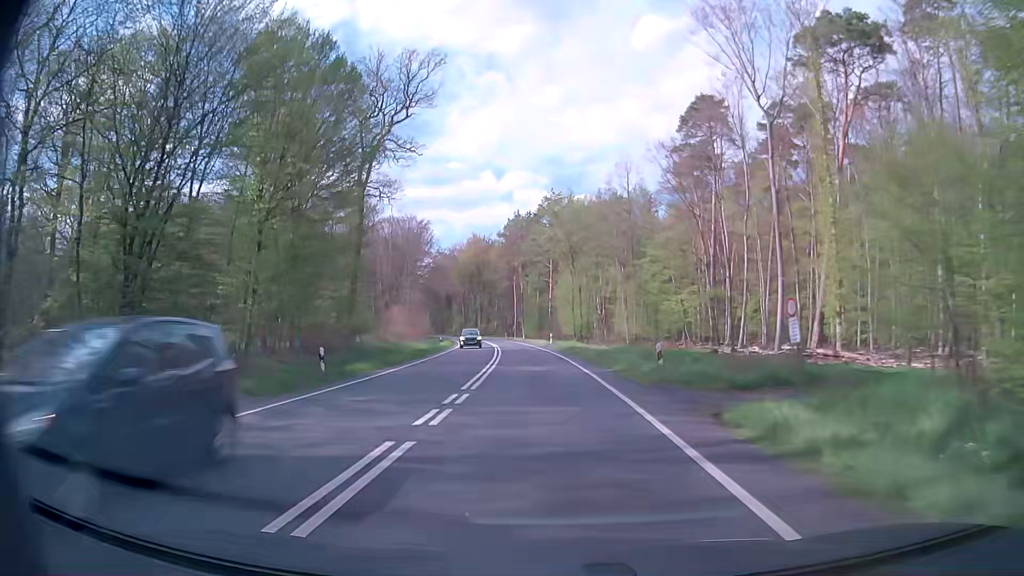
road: primary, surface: asphalt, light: Day
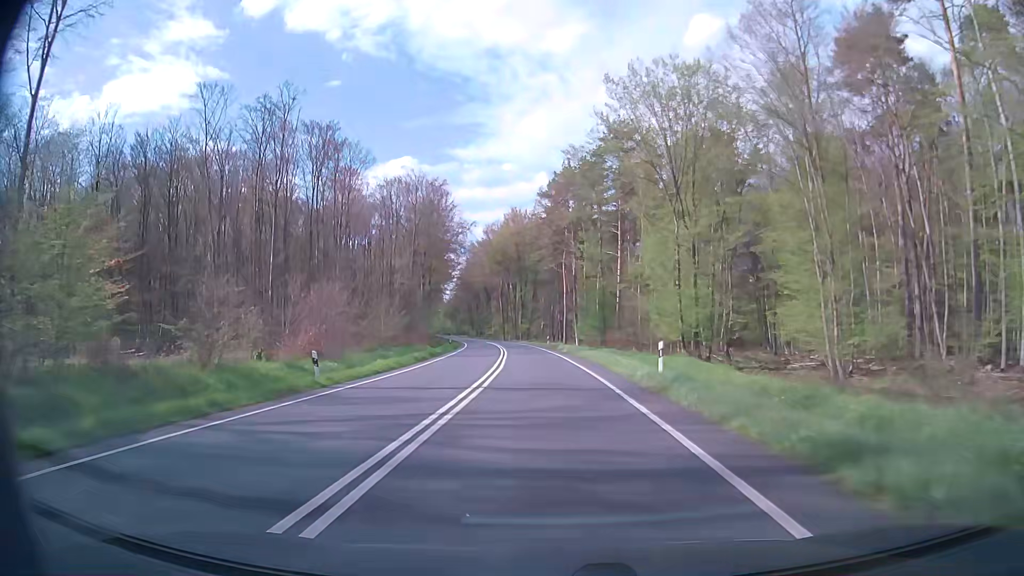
(-1.9, +43.1) m; -4°
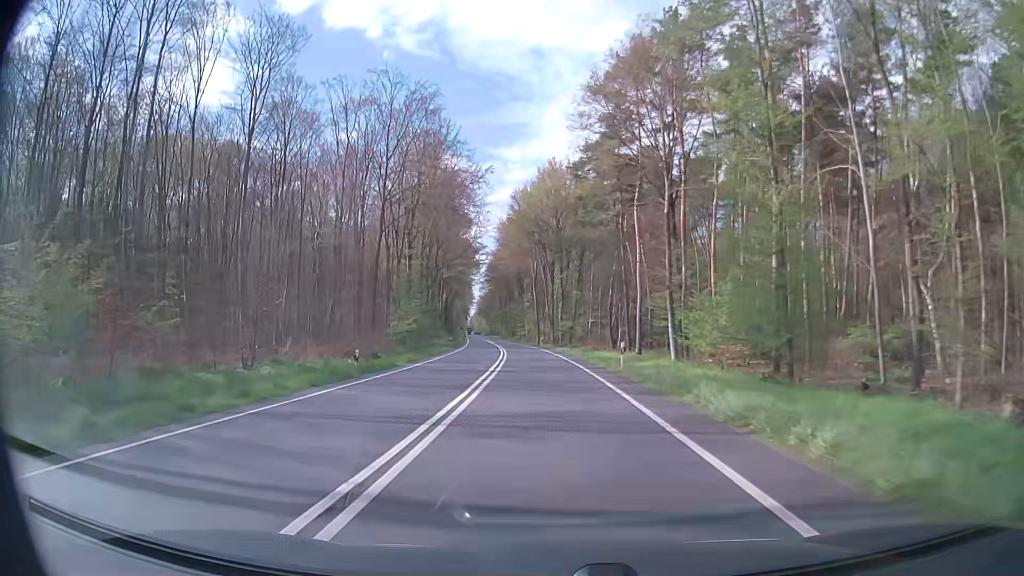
(-1.9, +43.1) m; -4°
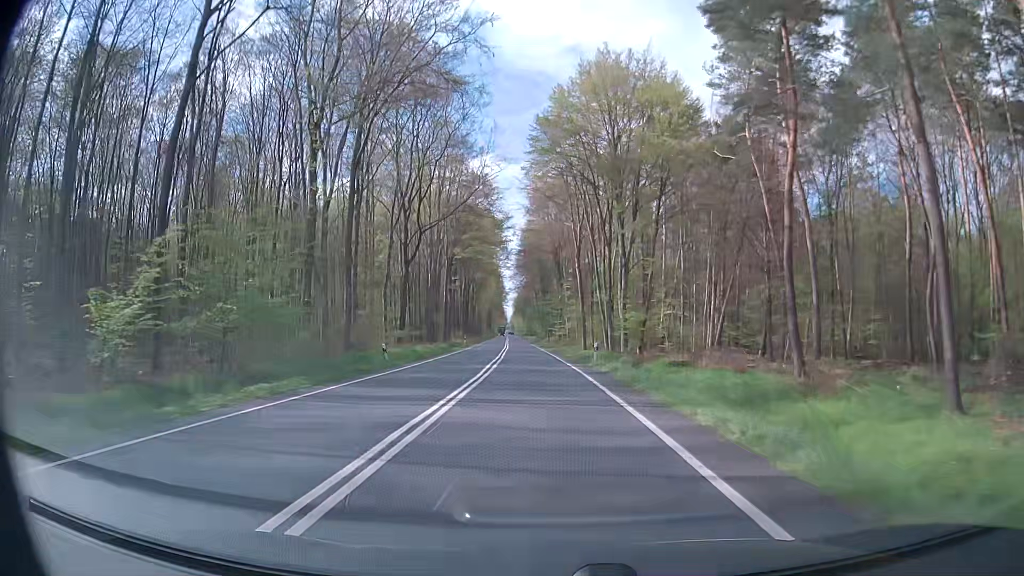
(-1.2, +43.2) m; -4°
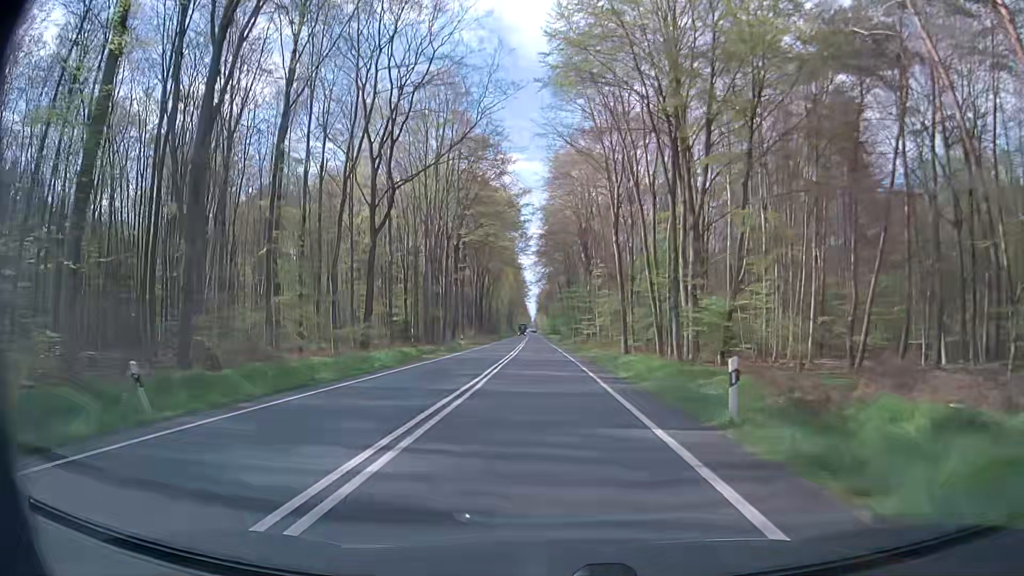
(-0.4, +21.6) m; -2°
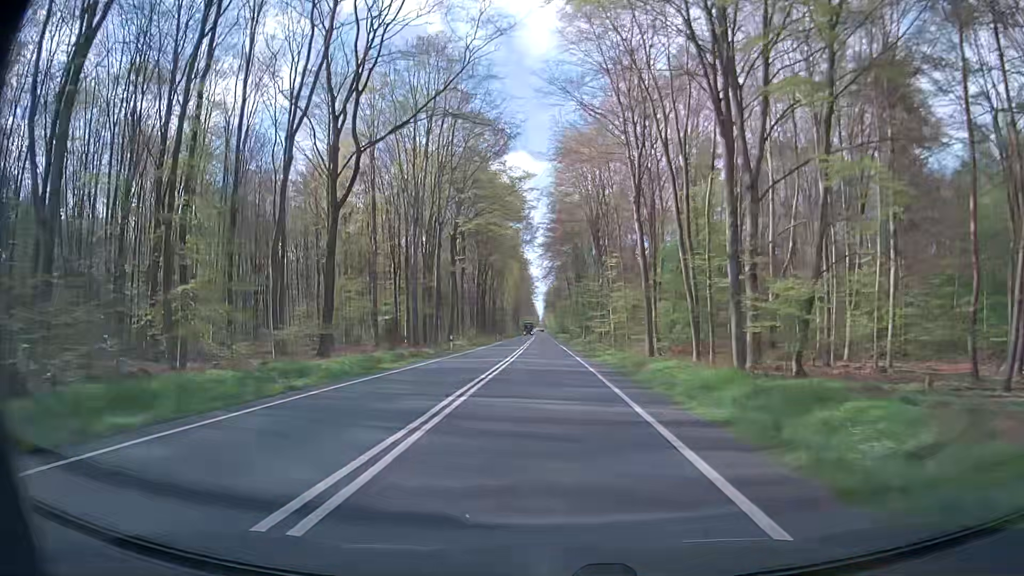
(0.0, +10.8) m; 0°
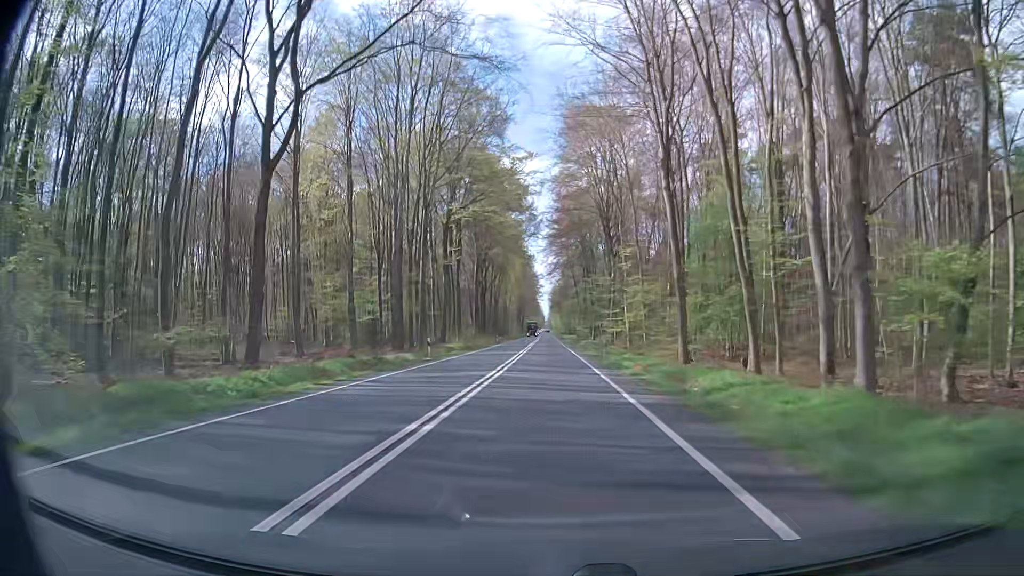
(-0.1, +10.8) m; -1°
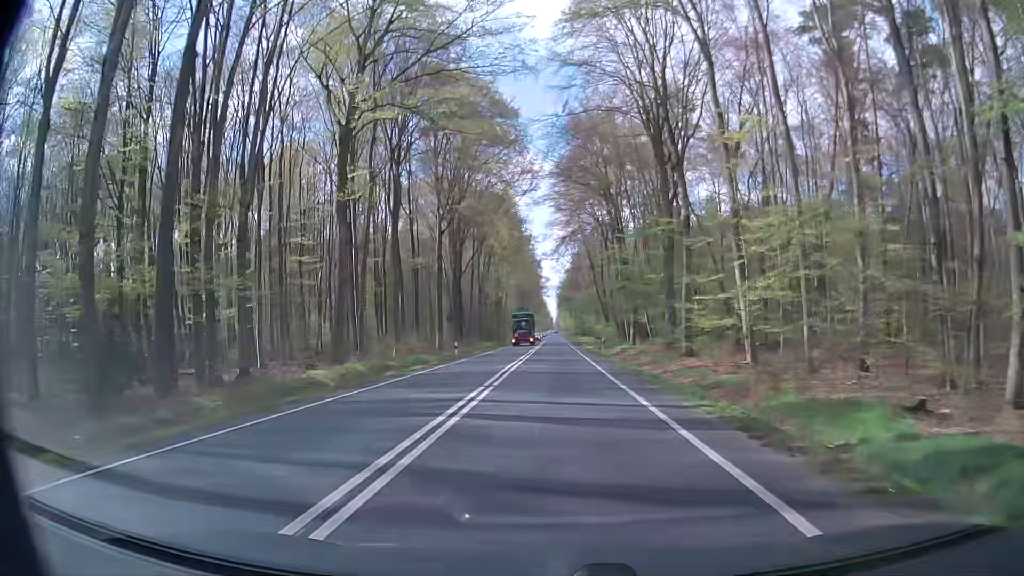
(0.0, +43.2) m; 0°
(0, +10) (0, +20) (0, +30) (0, +40) (0, +50) (0, +60) (0, +70) (0, +80) (0, +90) (0, +100) m
